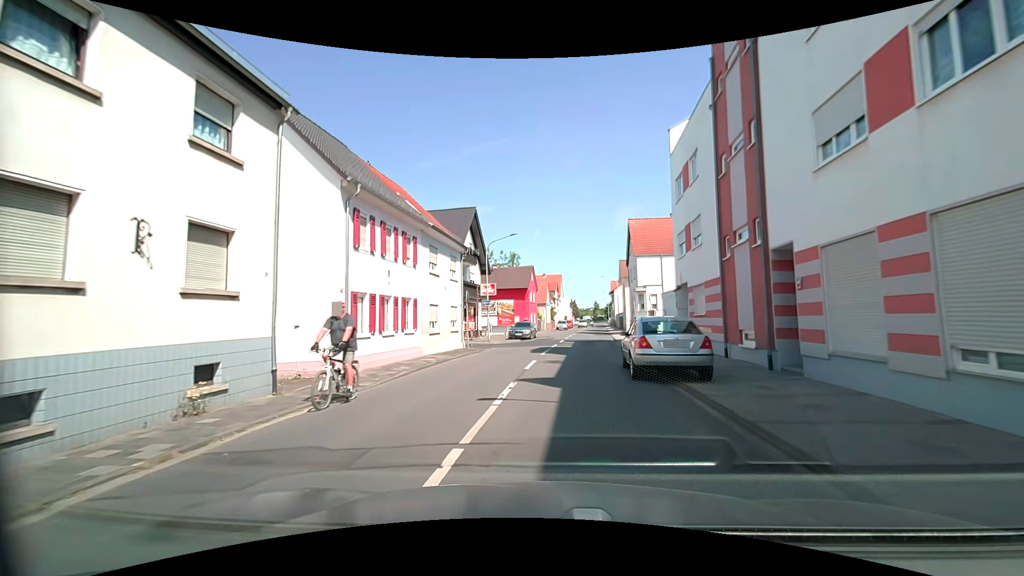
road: tertiary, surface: asphalt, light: Day
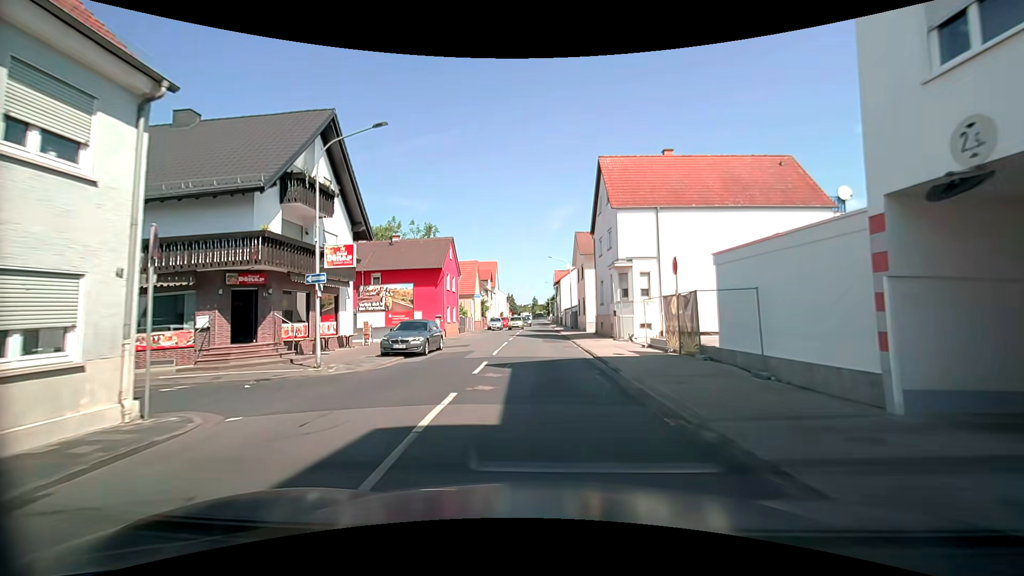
(+1.1, +20.0) m; +8°
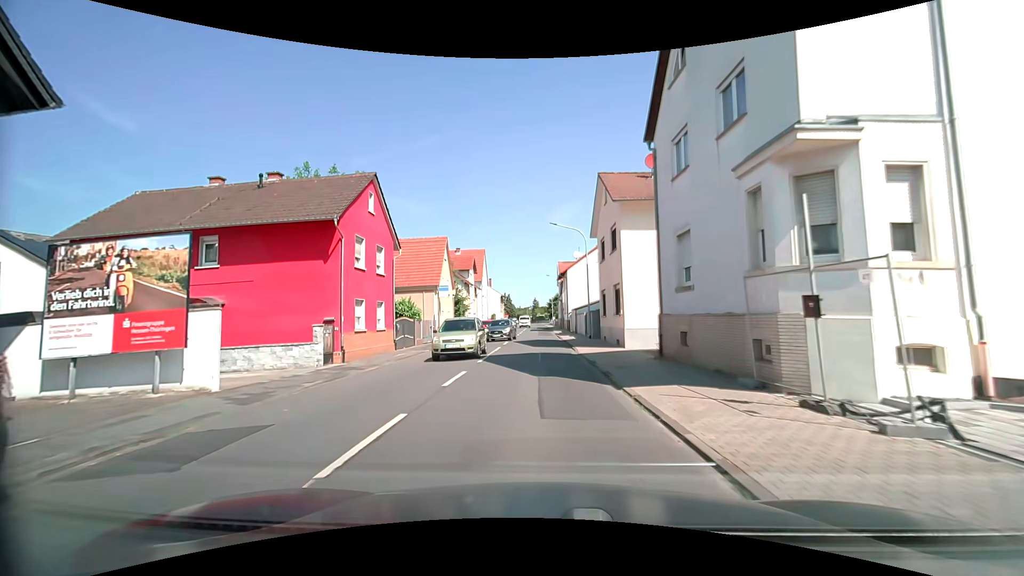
(-0.2, +19.7) m; 0°
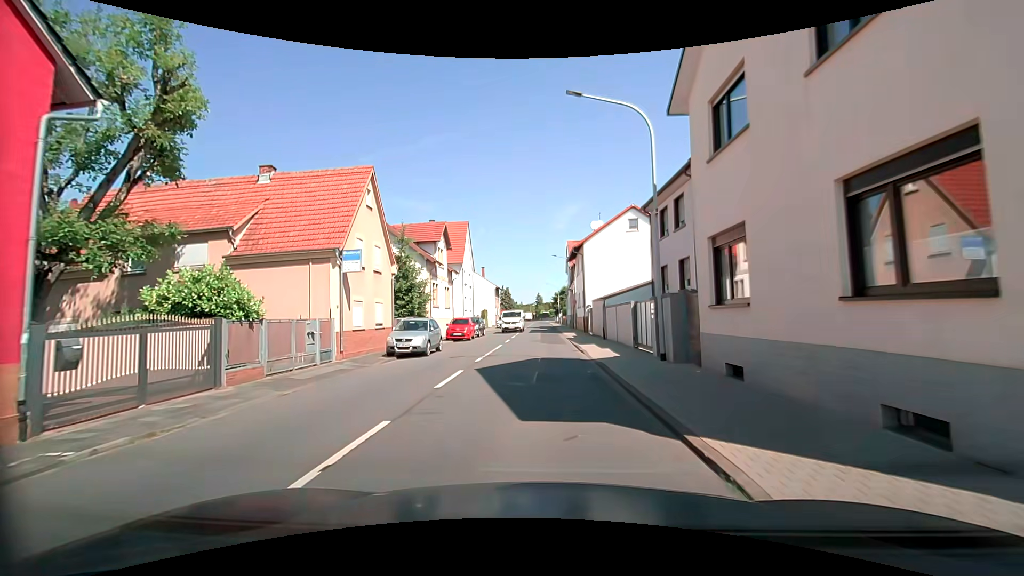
(-0.4, +18.8) m; -2°
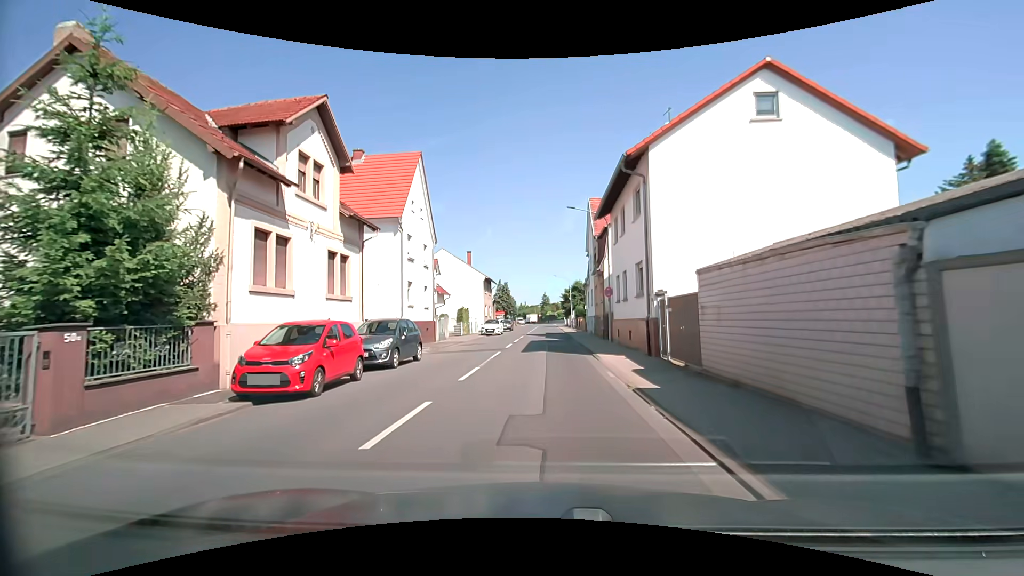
(+0.2, +22.5) m; 0°
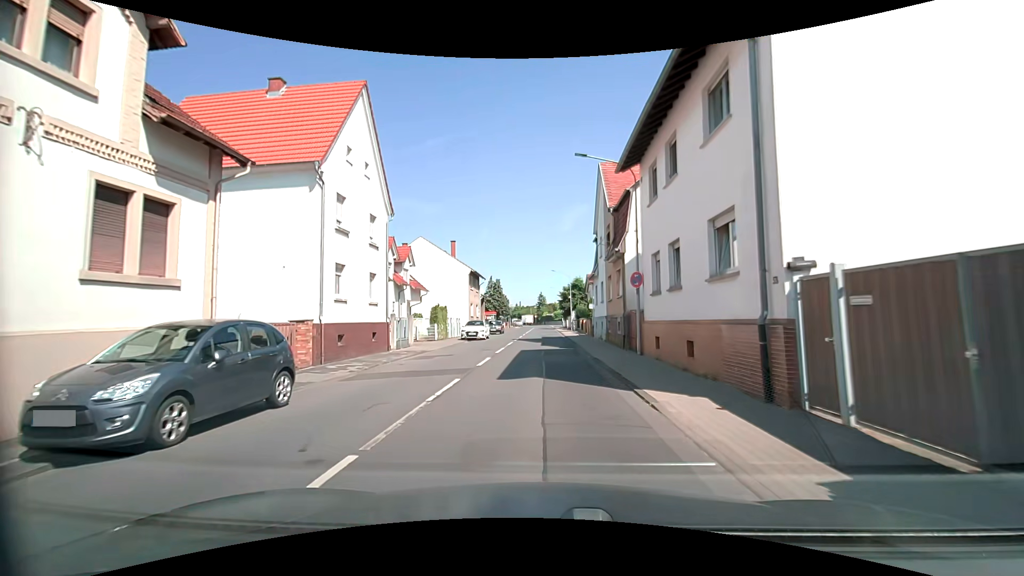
(0.0, +9.1) m; 0°
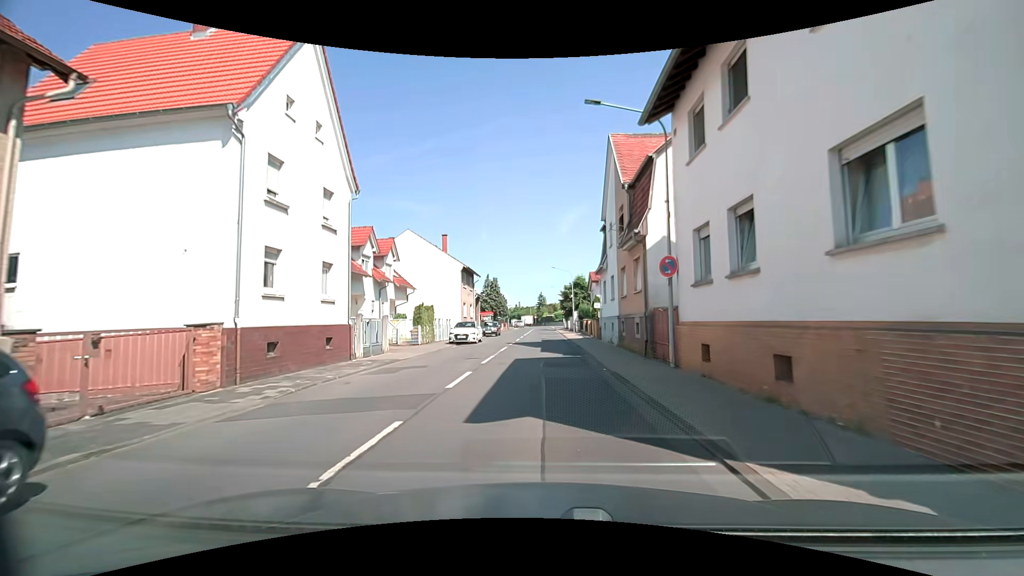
(0.0, +4.7) m; +1°
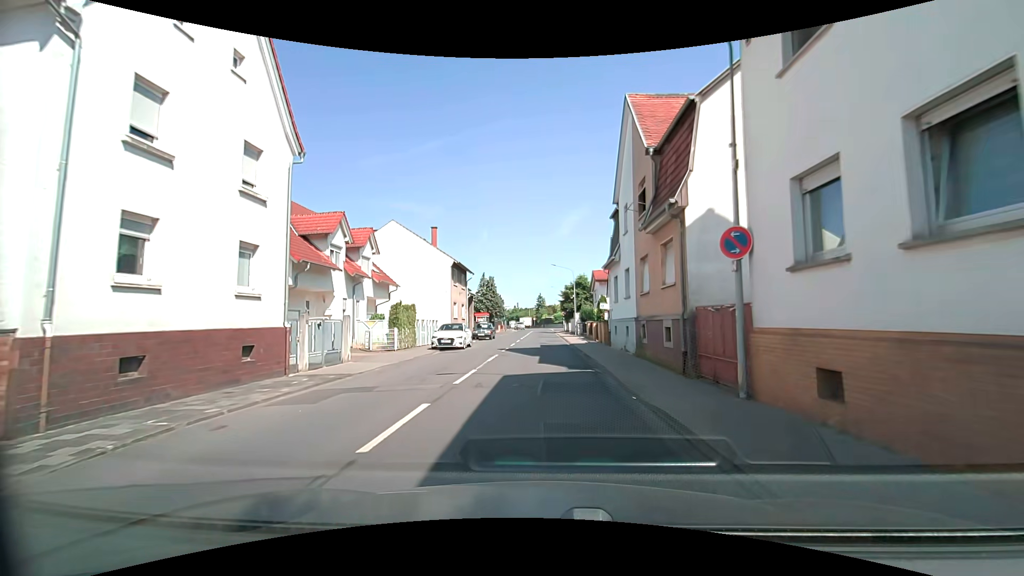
(-0.1, +4.7) m; -1°
(0, +10) (0, +20) (0, +30) (0, +40) (0, +50) (0, +60) (0, +70) (0, +80) (0, +90) (0, +100) m
